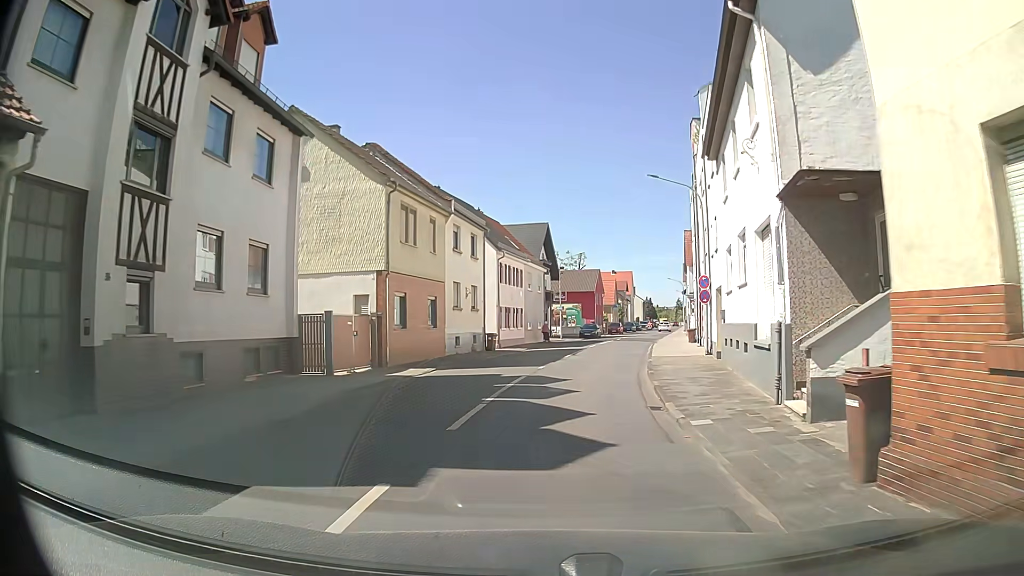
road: tertiary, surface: asphalt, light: Day
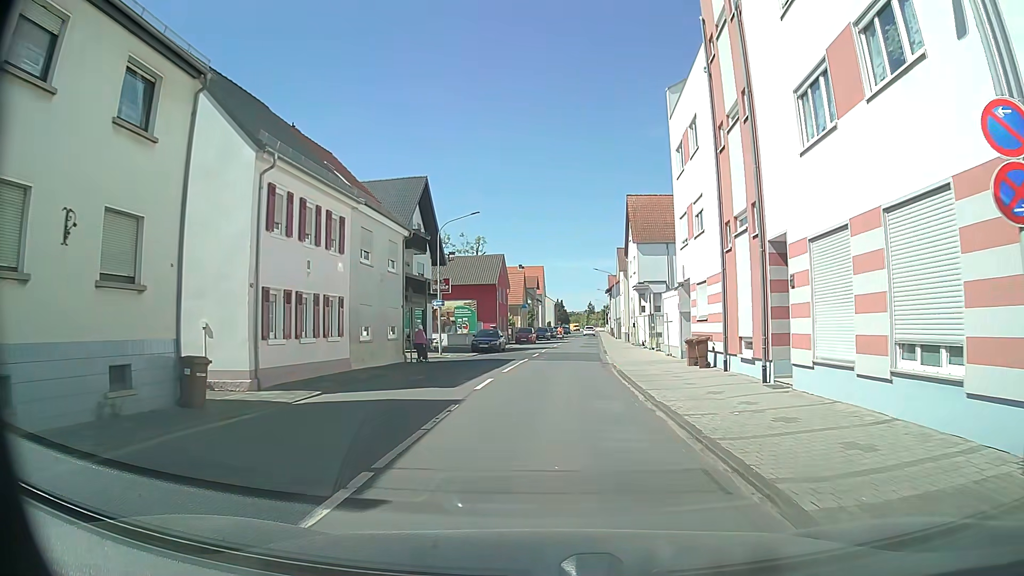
(+2.1, +23.8) m; +9°
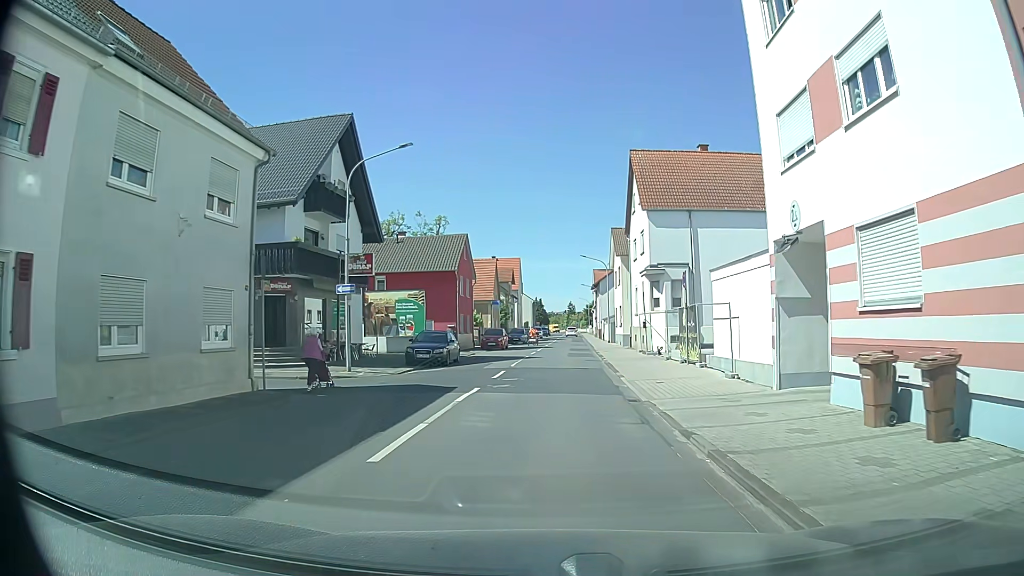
(+0.2, +14.1) m; +1°
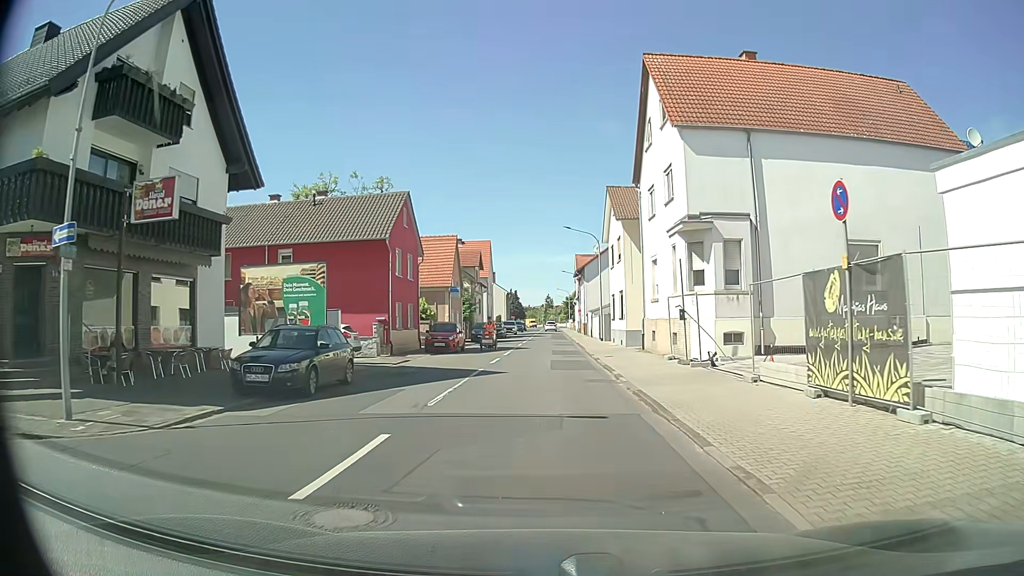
(+0.3, +14.1) m; +2°
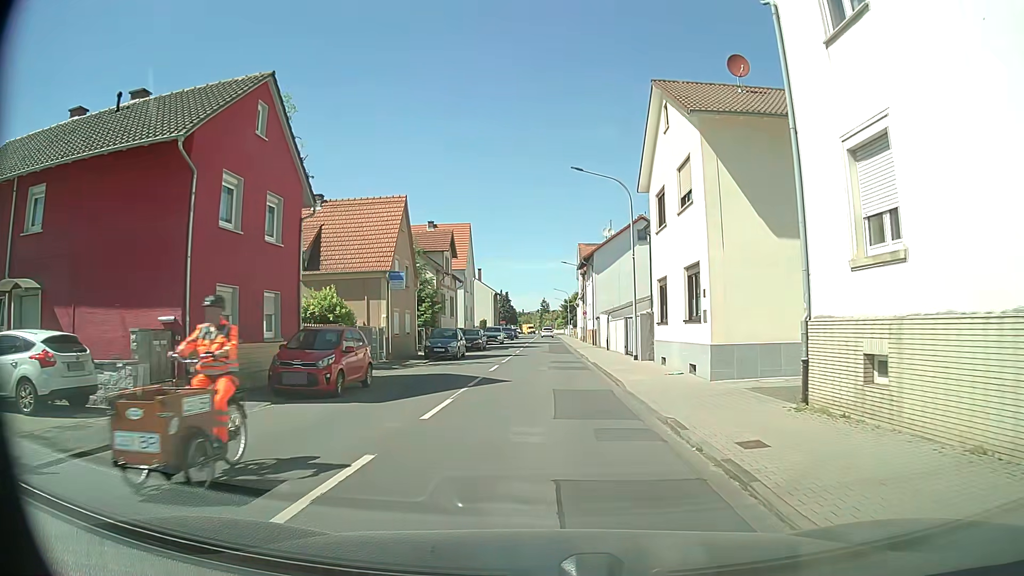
(+0.2, +18.5) m; 0°
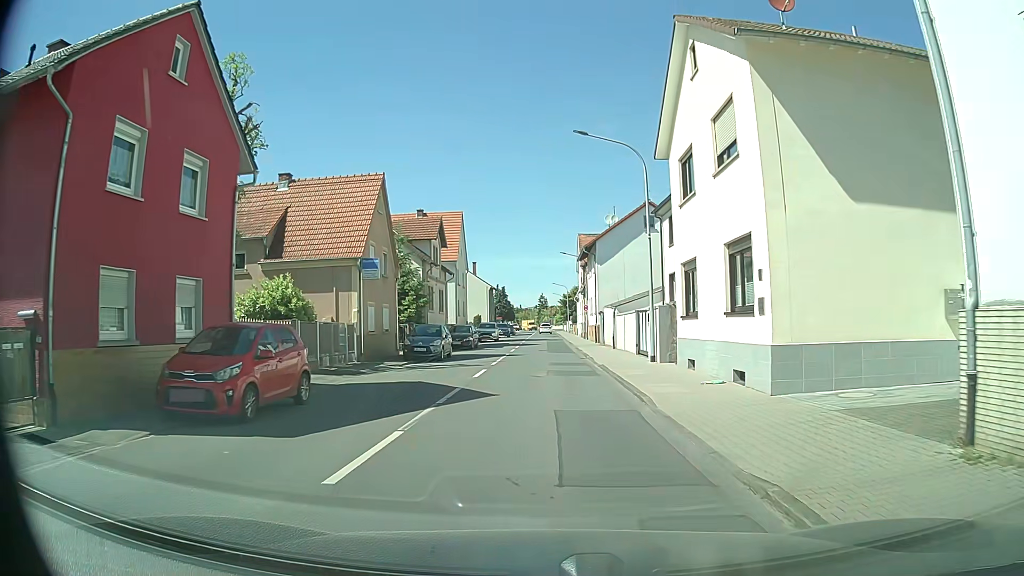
(0.0, +4.6) m; -1°
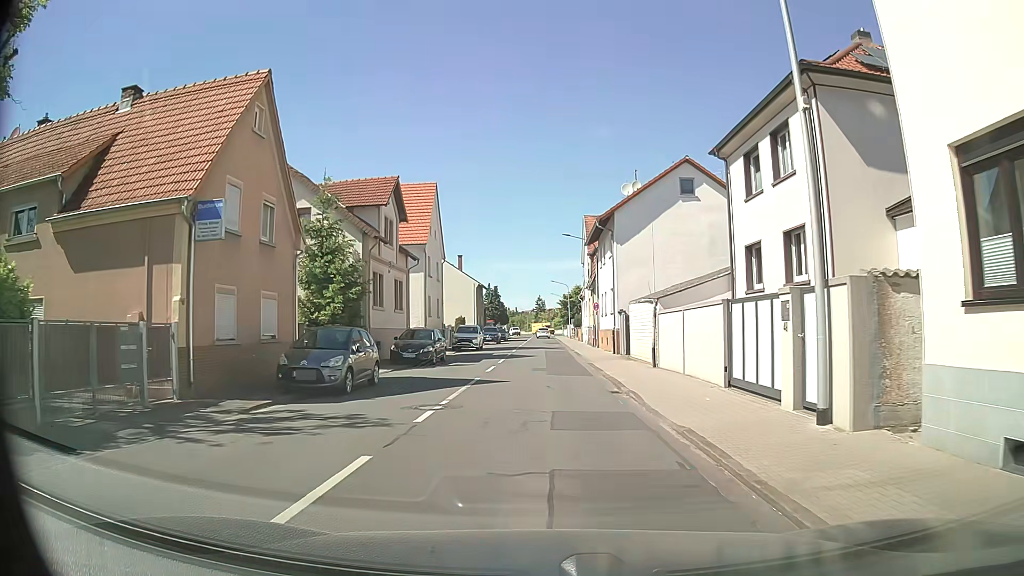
(+0.3, +13.7) m; +1°
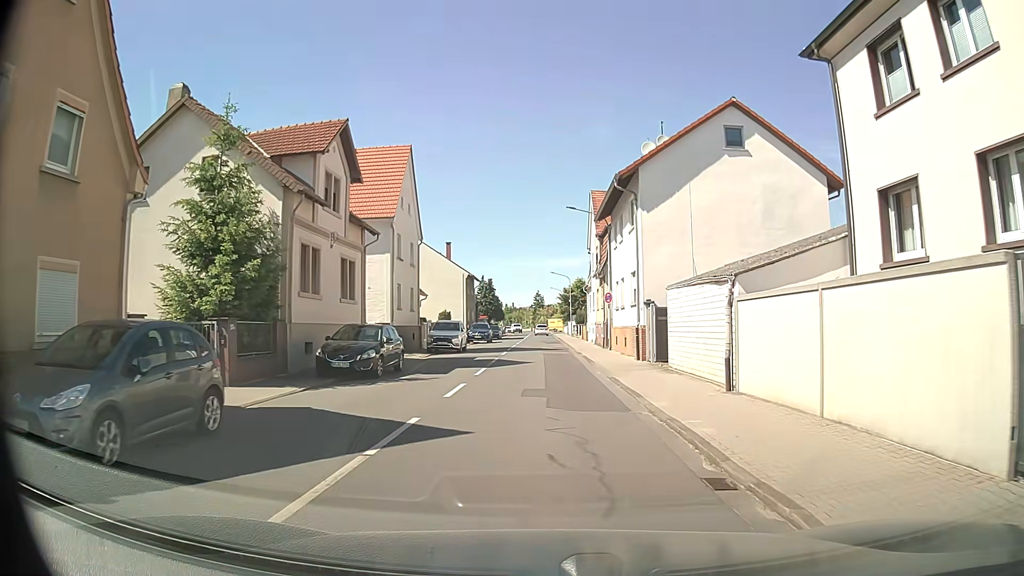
(+0.2, +9.1) m; +1°
(0, +10) (0, +20) (0, +30) (0, +40) (0, +50) (0, +60) (0, +70) (0, +80) (0, +90) (0, +100) m
